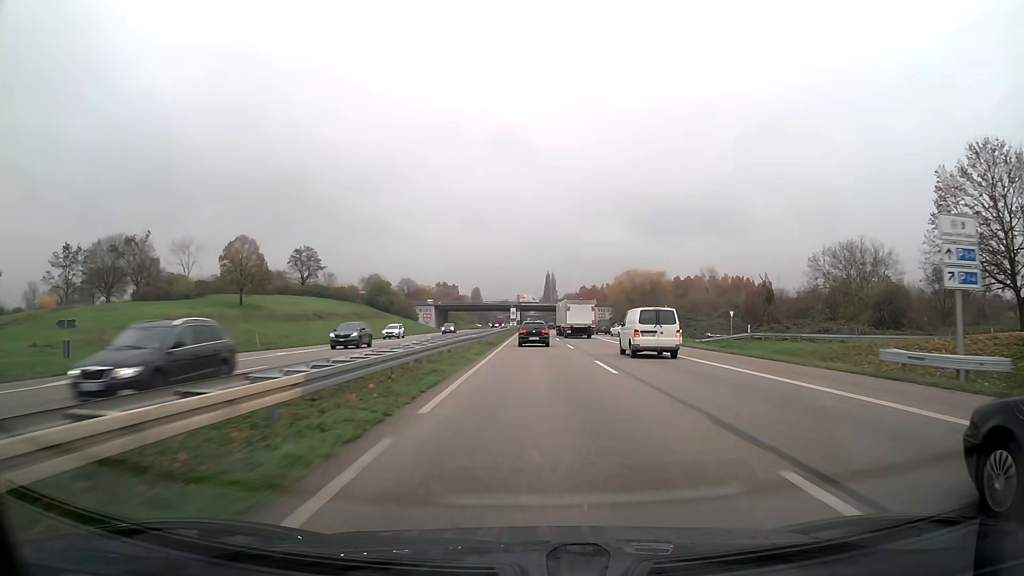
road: trunk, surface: asphalt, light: Day
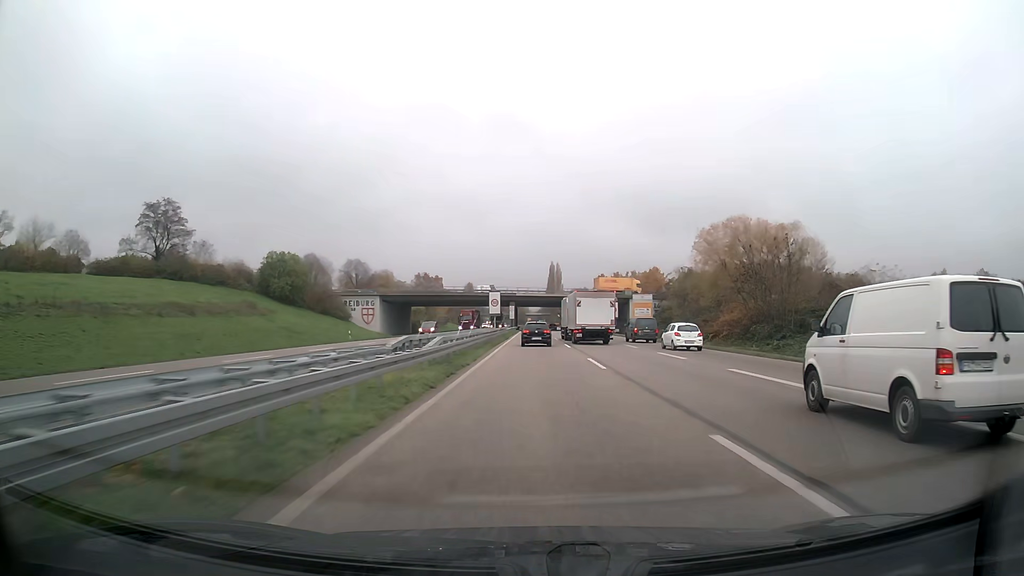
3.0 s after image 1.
(-0.1, +70.0) m; 0°
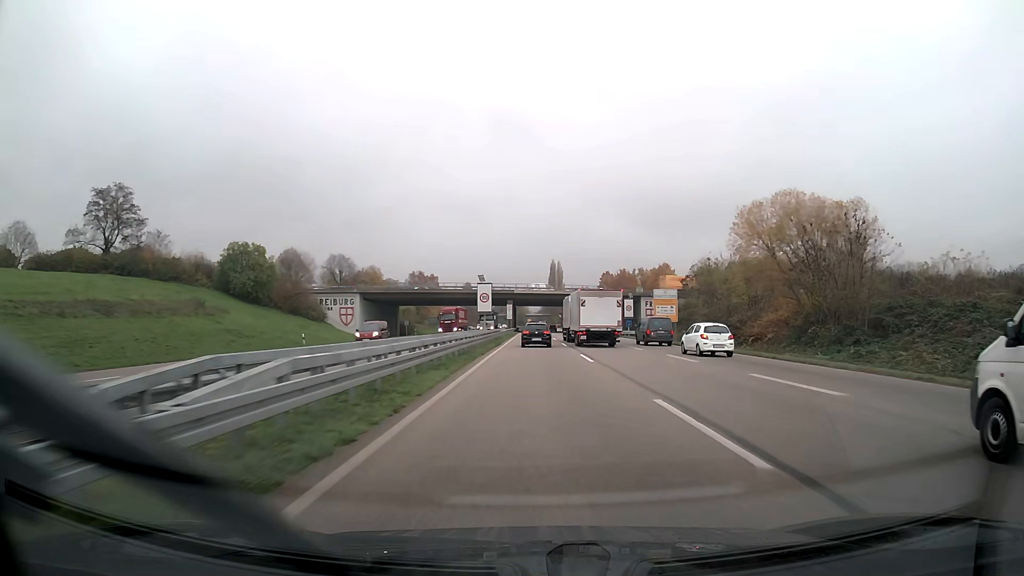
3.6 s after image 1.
(0.0, +14.2) m; 0°
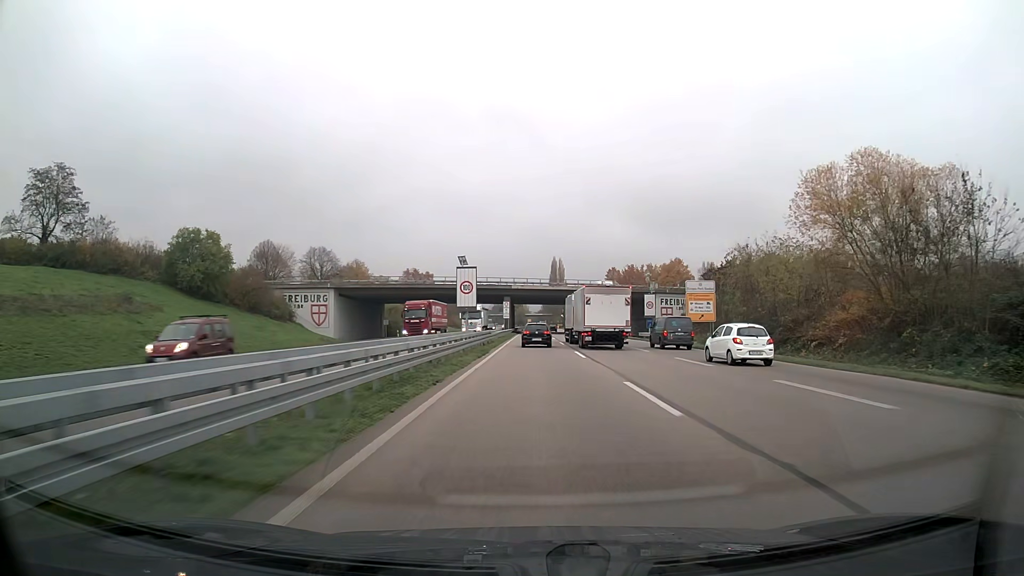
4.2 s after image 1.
(0.0, +14.3) m; 0°
(0, +10) (0, +20) (0, +30) (0, +40) (0, +50) (0, +60) (0, +70) (0, +80) (0, +90) (0, +100) m
